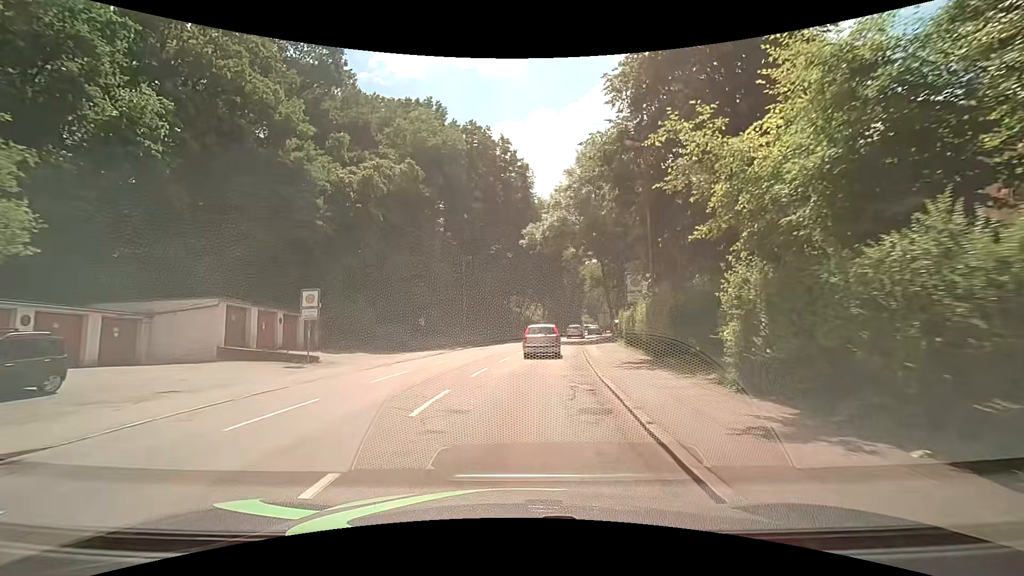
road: tertiary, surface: asphalt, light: Day
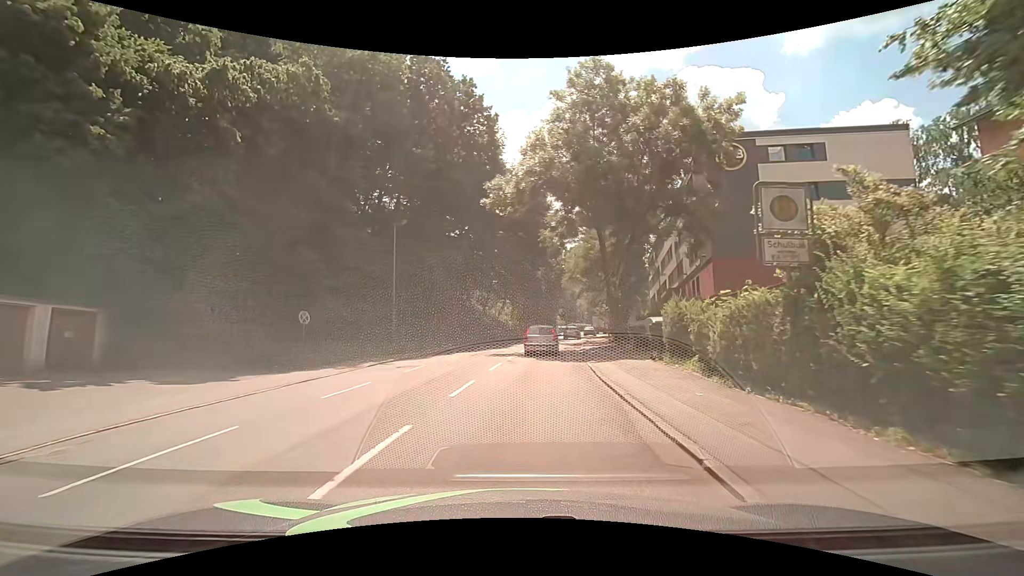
(+0.5, +15.6) m; +3°
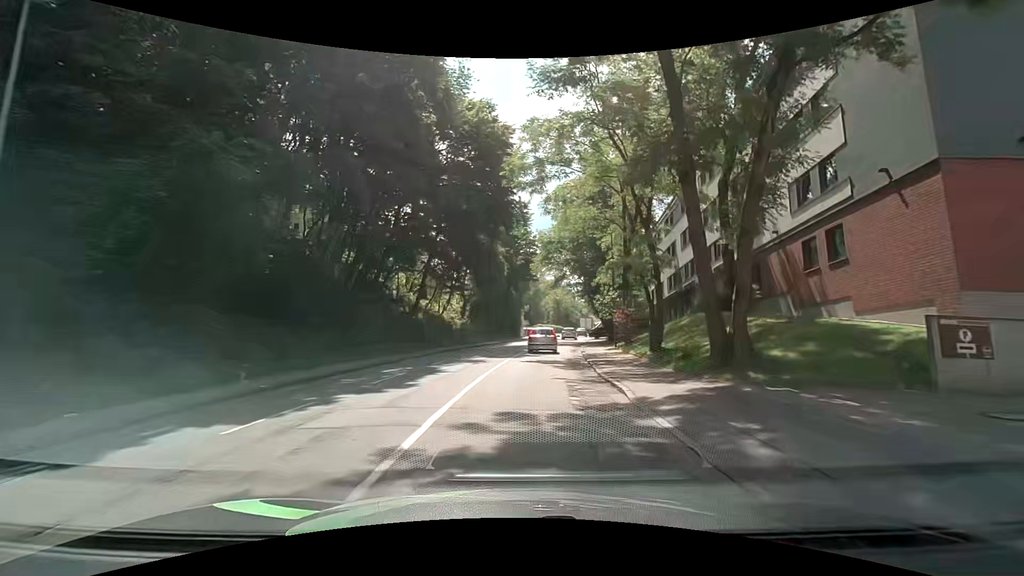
(+0.9, +21.5) m; +5°
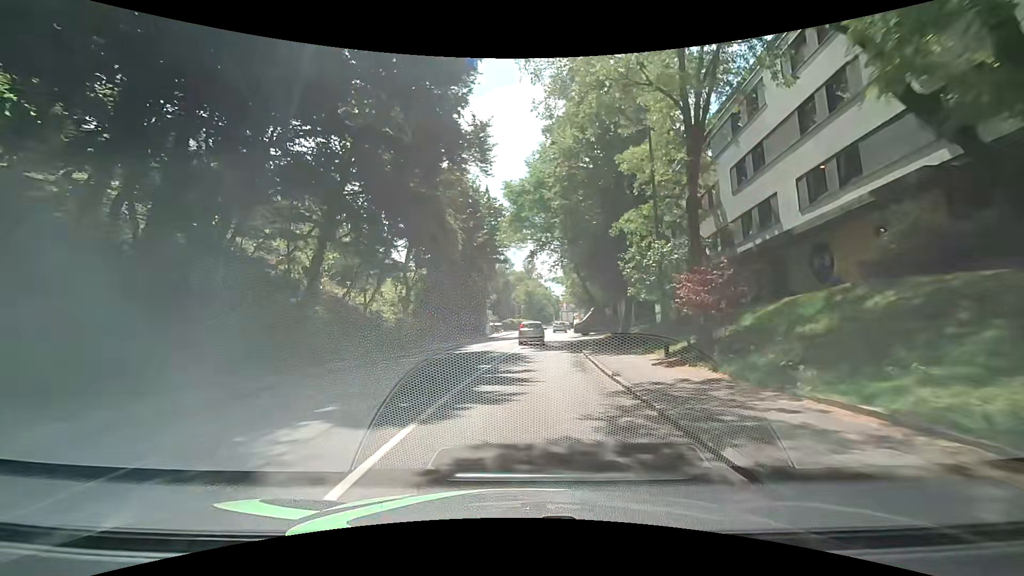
(+0.6, +16.3) m; +4°
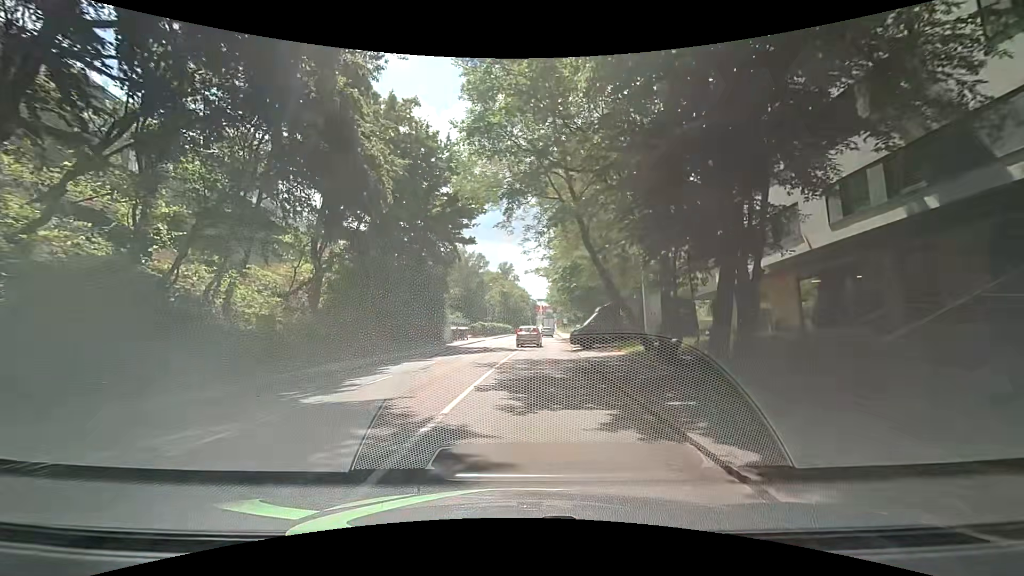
(+0.2, +15.9) m; +3°
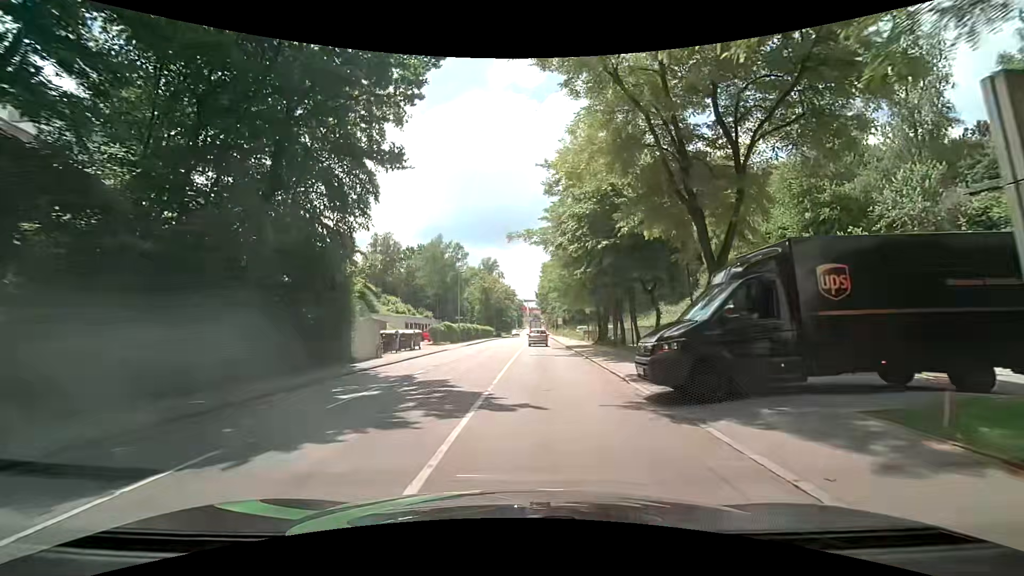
(+0.2, +20.7) m; +1°
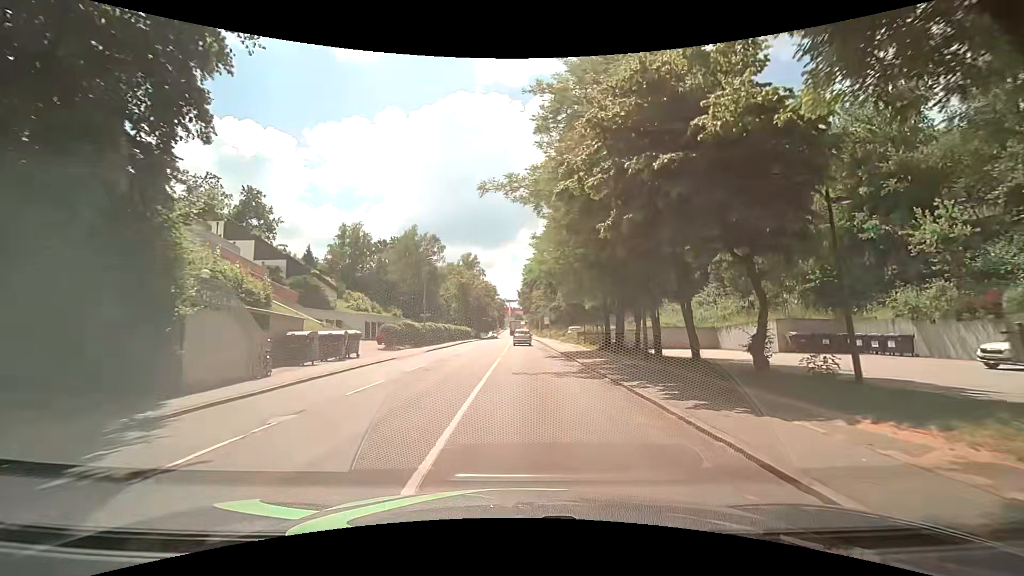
(0.0, +10.7) m; +1°
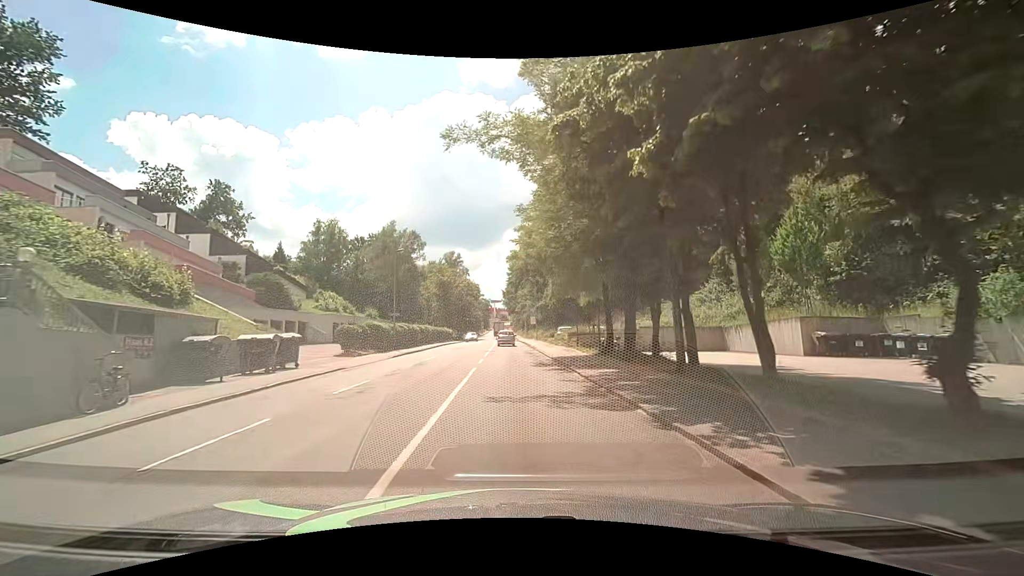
(+0.2, +5.5) m; +3°
